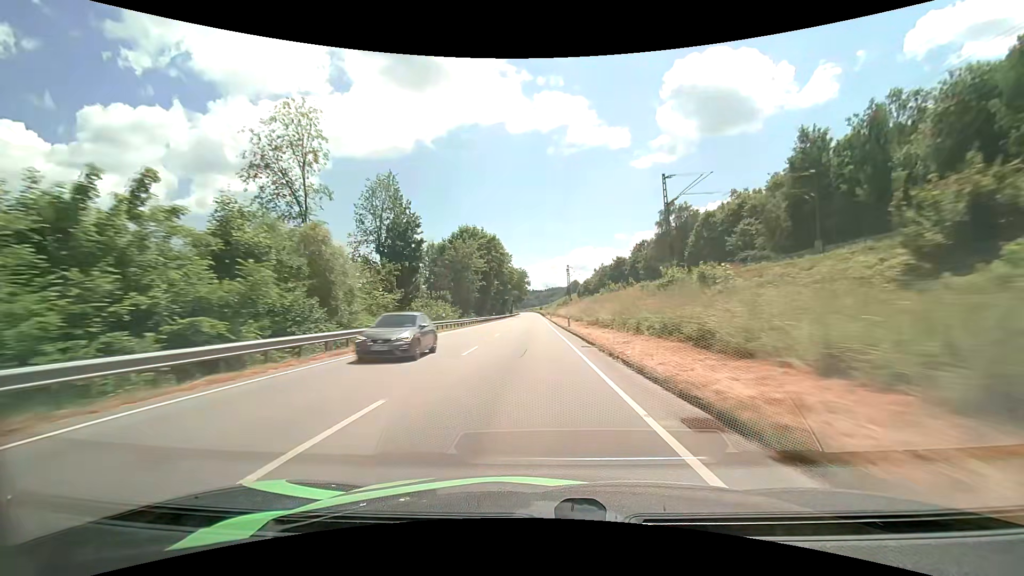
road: primary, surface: asphalt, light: Day
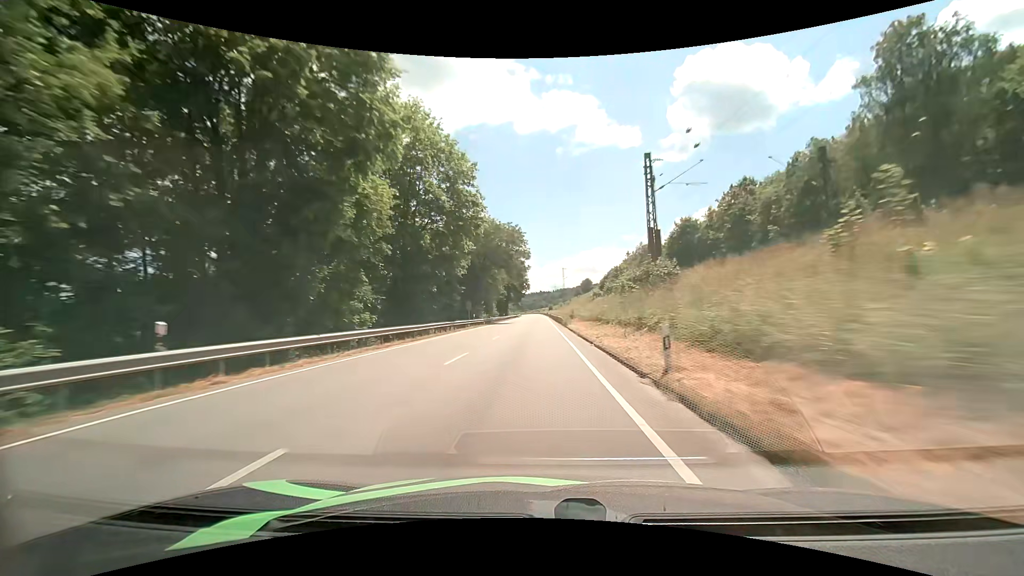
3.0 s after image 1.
(-0.2, +76.4) m; -1°
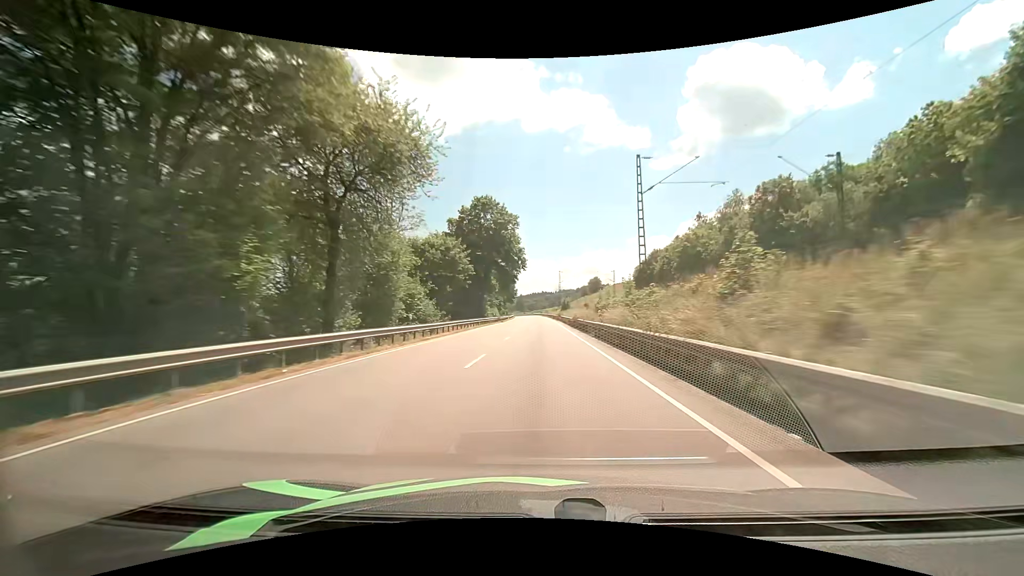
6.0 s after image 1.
(-0.4, +74.7) m; 0°
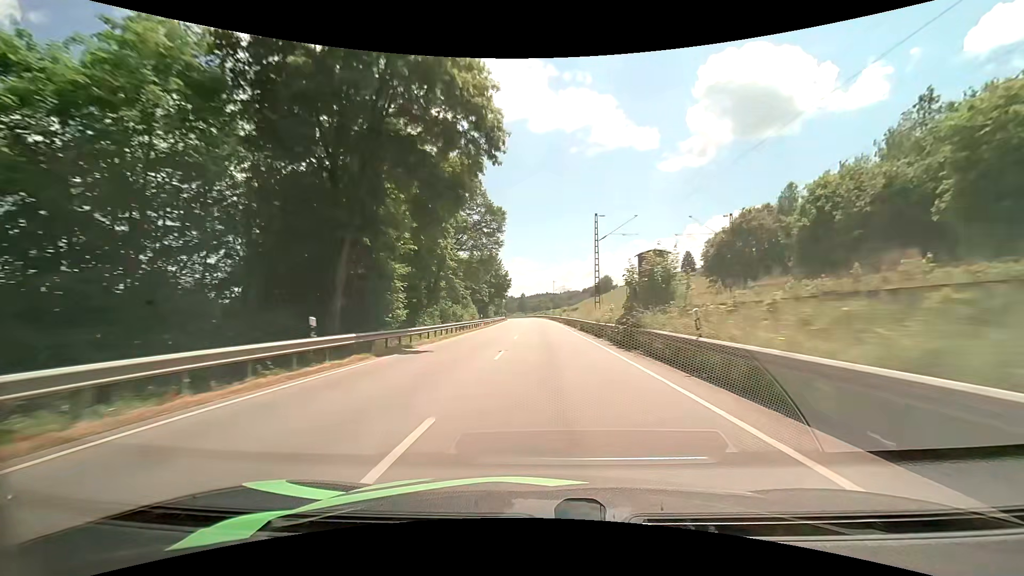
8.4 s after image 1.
(-0.2, +58.7) m; 0°
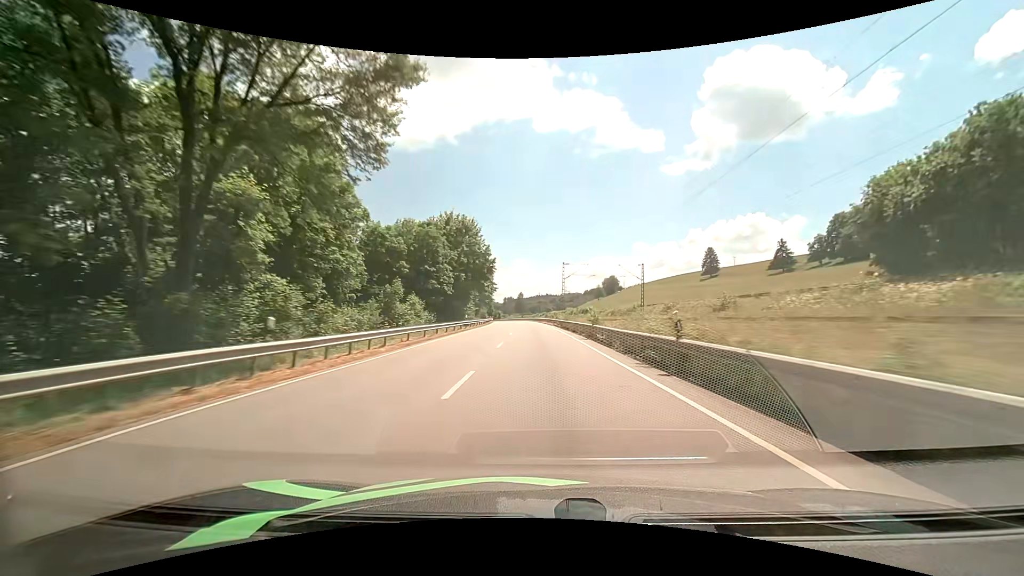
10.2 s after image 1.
(-0.1, +43.6) m; 0°
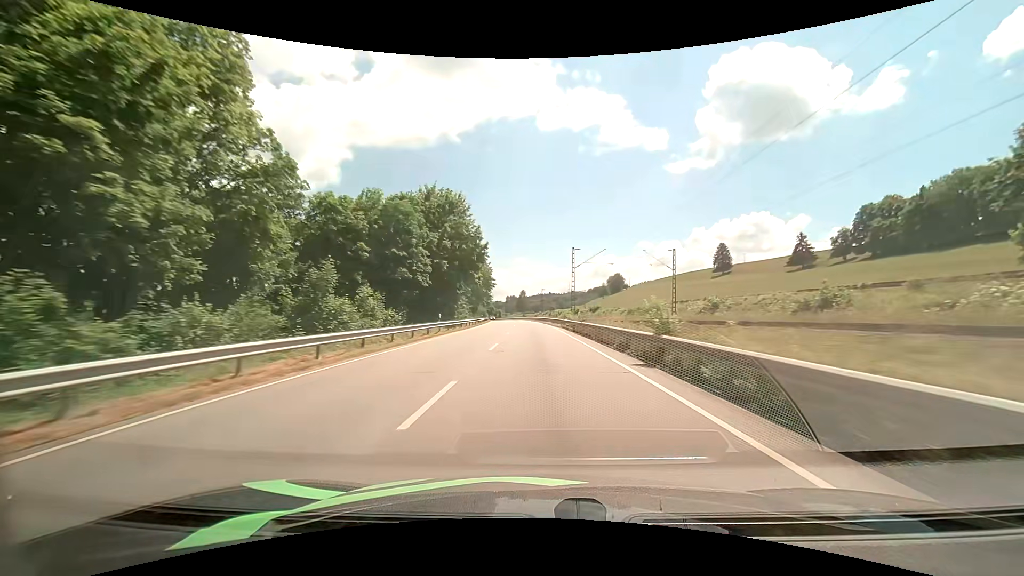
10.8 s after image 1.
(0.0, +14.5) m; 0°
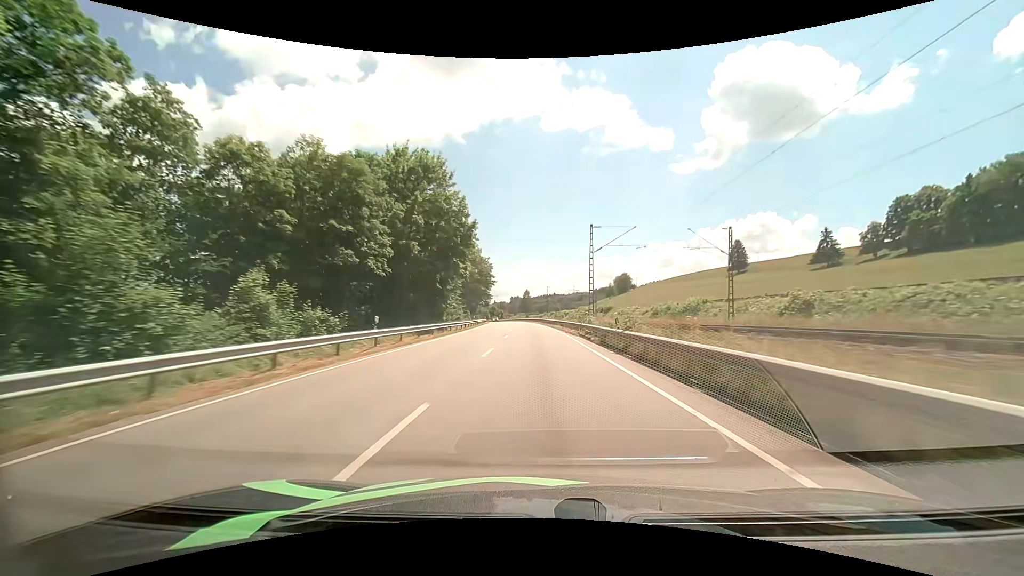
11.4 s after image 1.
(0.0, +14.4) m; 0°
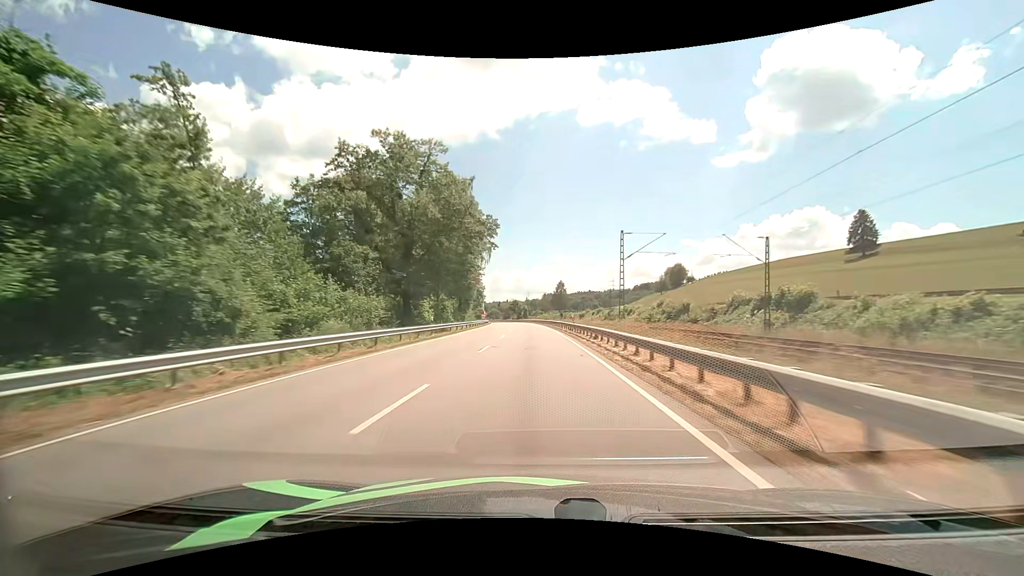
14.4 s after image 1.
(-1.8, +71.5) m; -4°
(0, +10) (0, +20) (0, +30) (-1, +40) (-1, +50) (-2, +60) (-2, +70) (-3, +80) (-3, +90) (-4, +100) m
